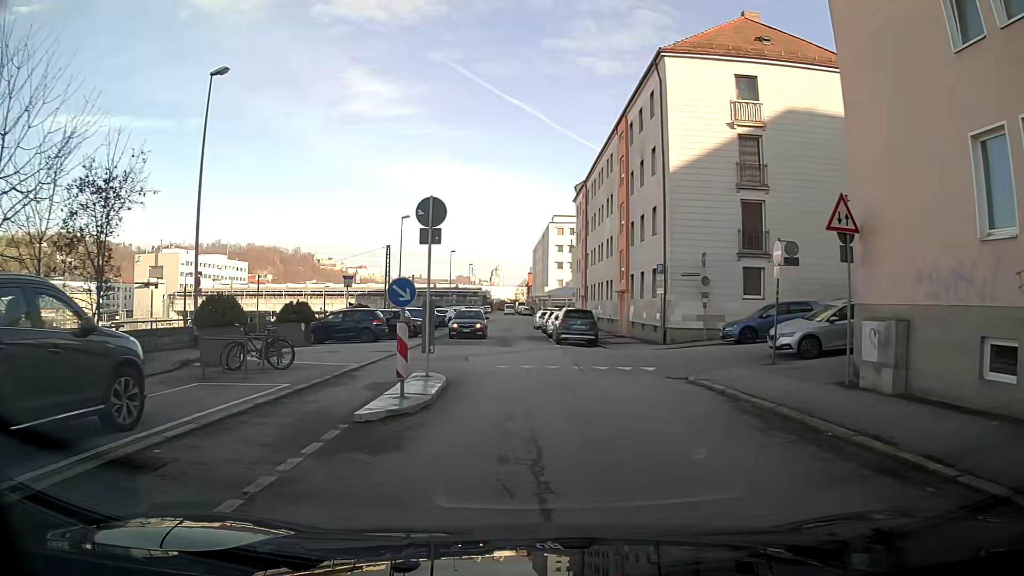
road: residential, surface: asphalt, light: Day
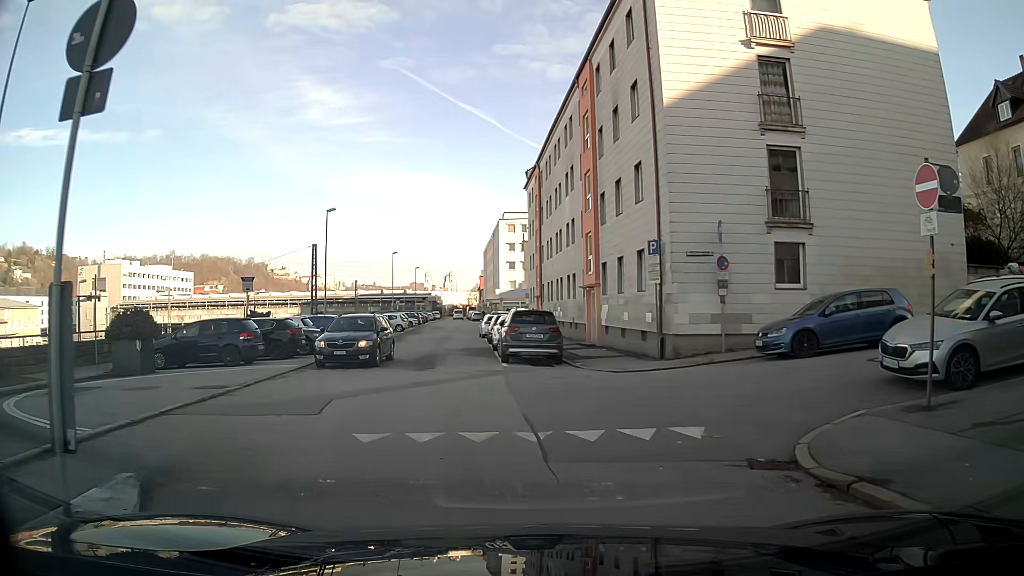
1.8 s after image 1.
(-0.1, +9.0) m; +2°
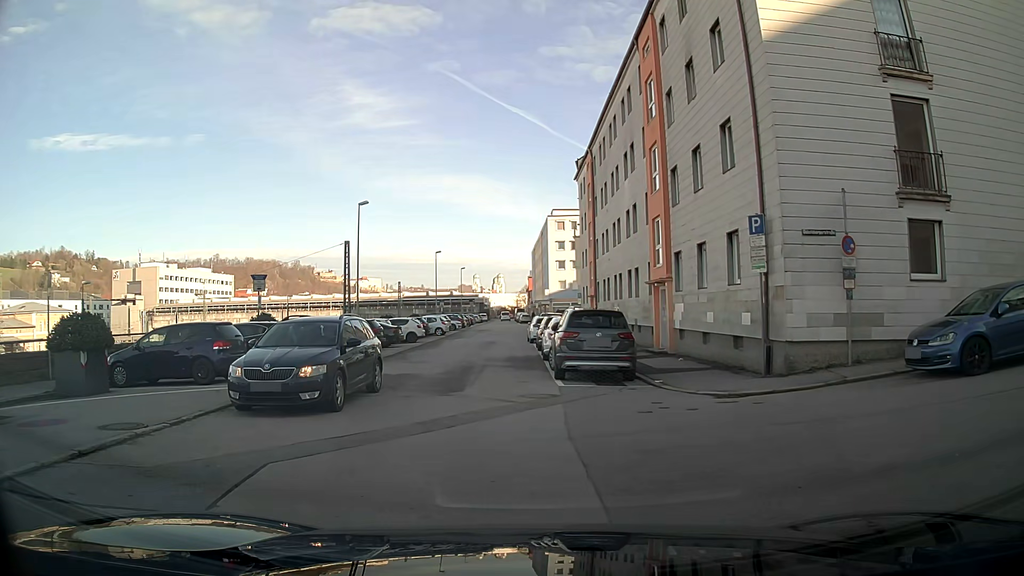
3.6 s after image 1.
(-0.1, +4.7) m; -3°
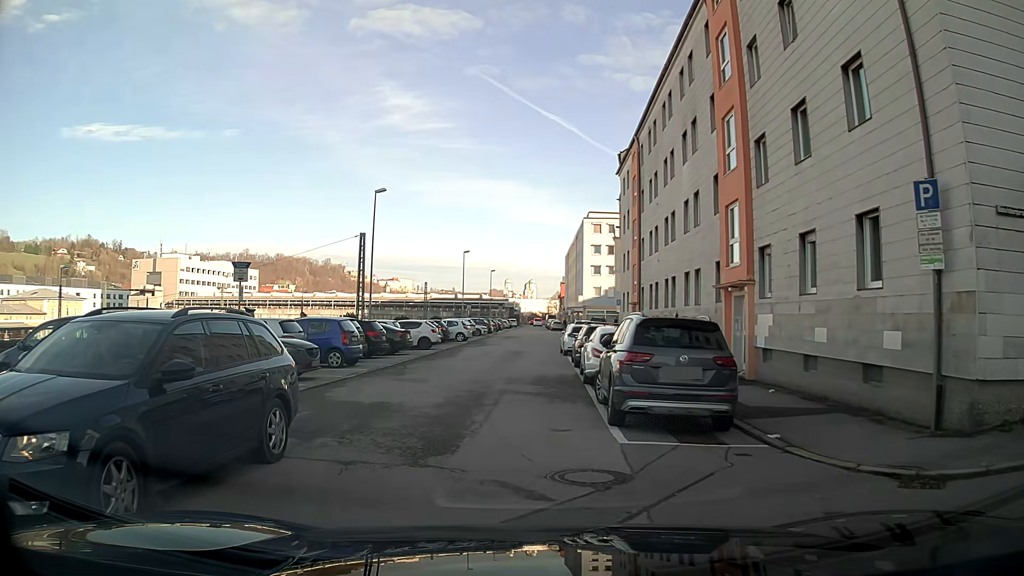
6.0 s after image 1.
(-0.2, +5.7) m; -3°
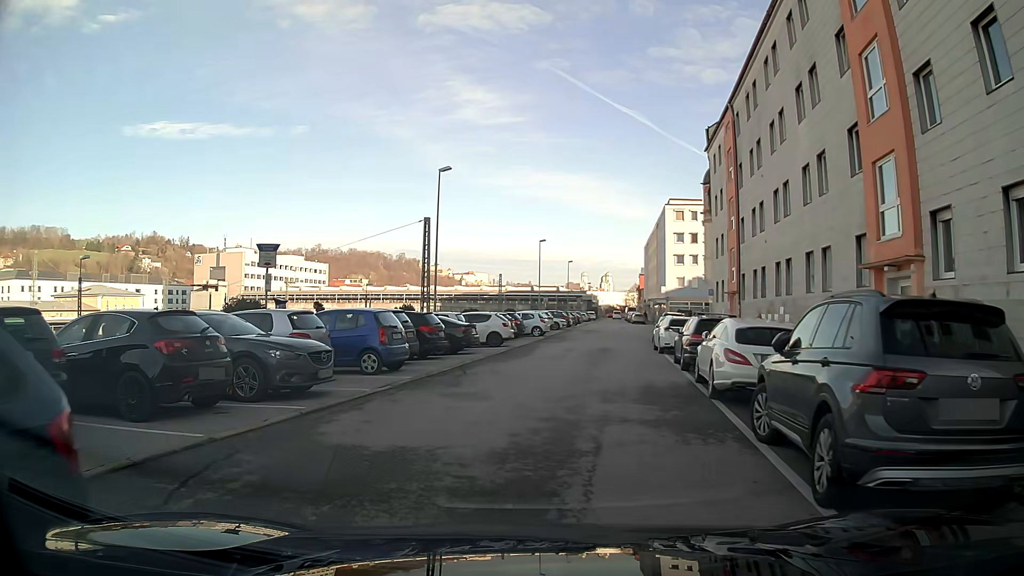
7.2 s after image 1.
(-0.3, +5.0) m; -6°
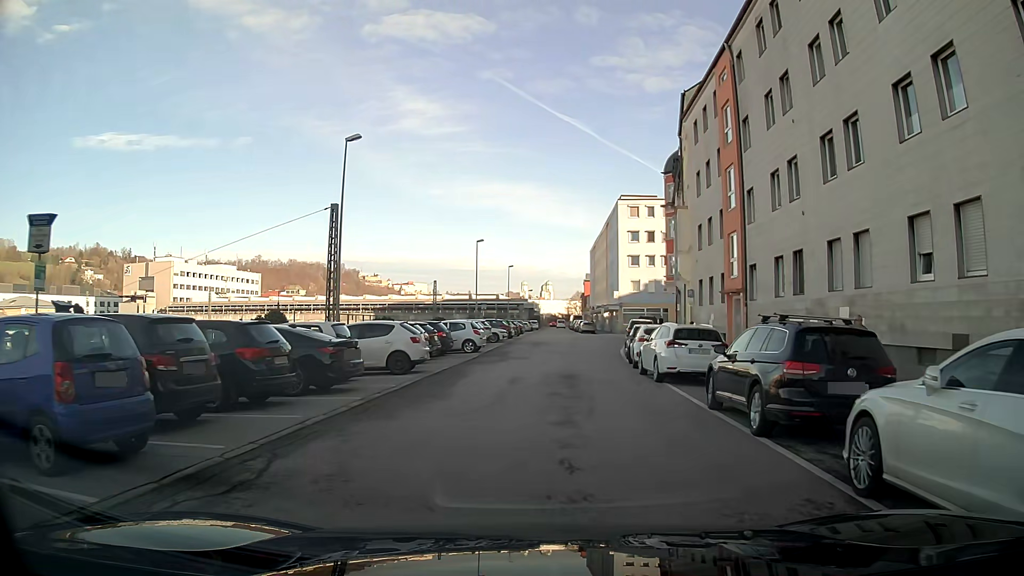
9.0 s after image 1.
(+0.4, +9.7) m; +6°
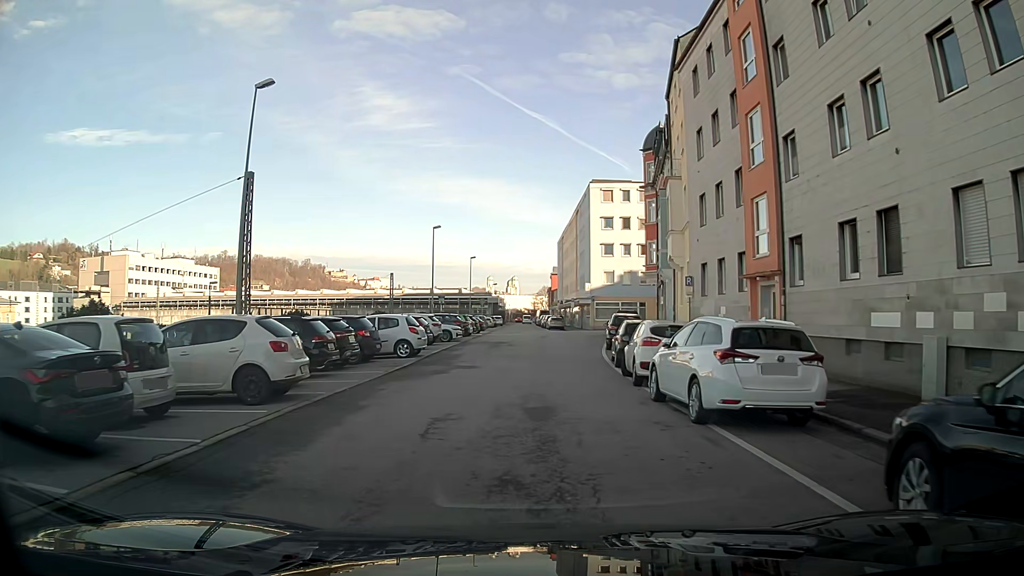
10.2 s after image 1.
(+0.1, +7.5) m; +2°
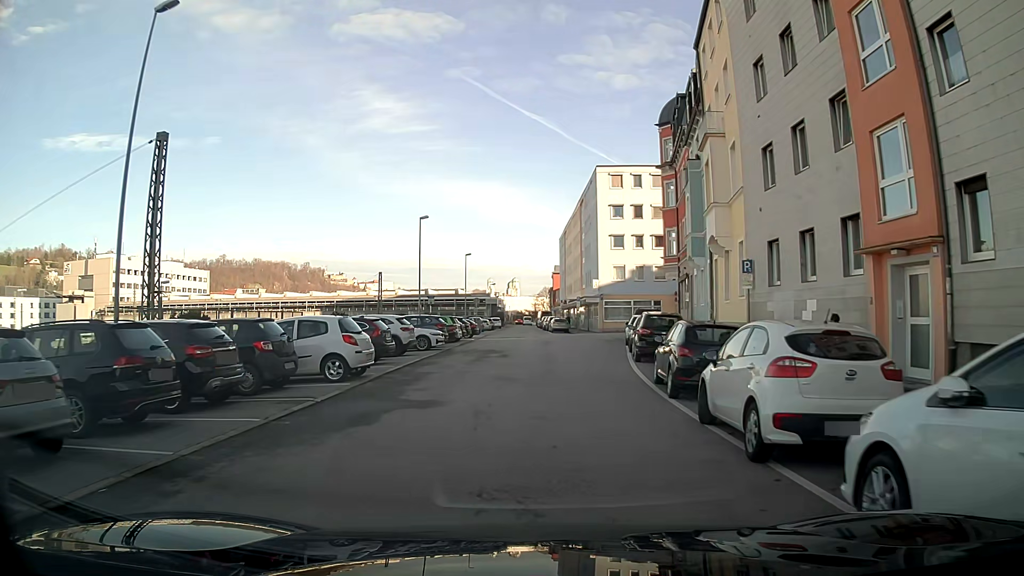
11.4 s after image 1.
(0.0, +8.0) m; 0°
(0, +10) (+1, +20) (+1, +30) (+2, +40) (+2, +50) (+1, +60) (0, +70) (0, +80) (-1, +90) (-1, +100) m
